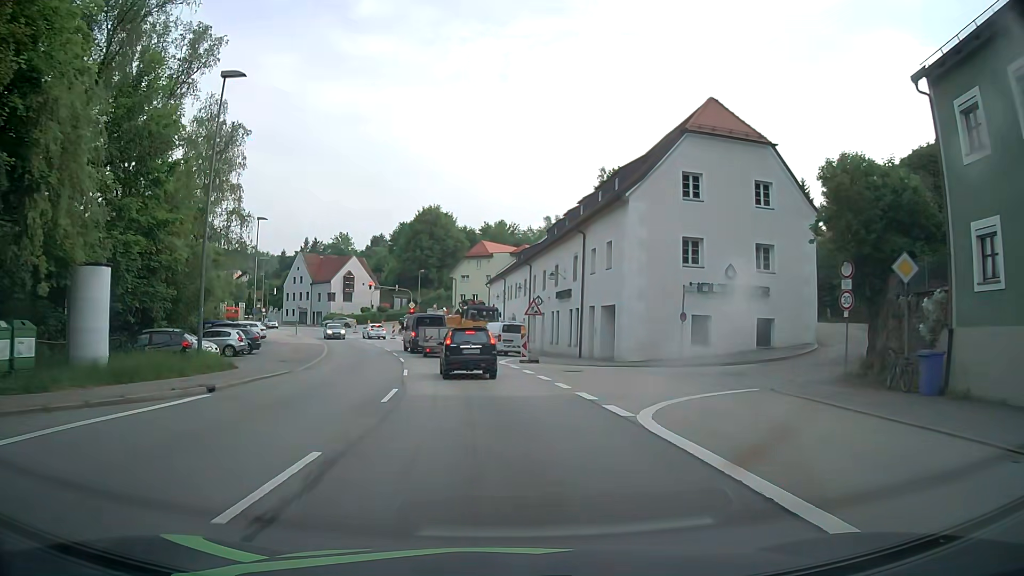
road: primary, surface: asphalt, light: Day
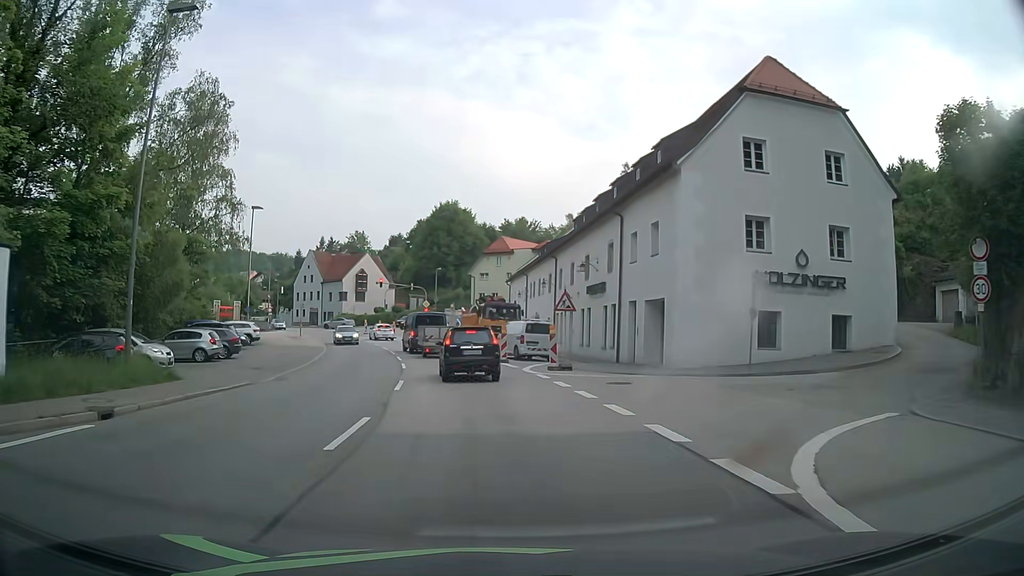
(-0.1, +5.8) m; -2°
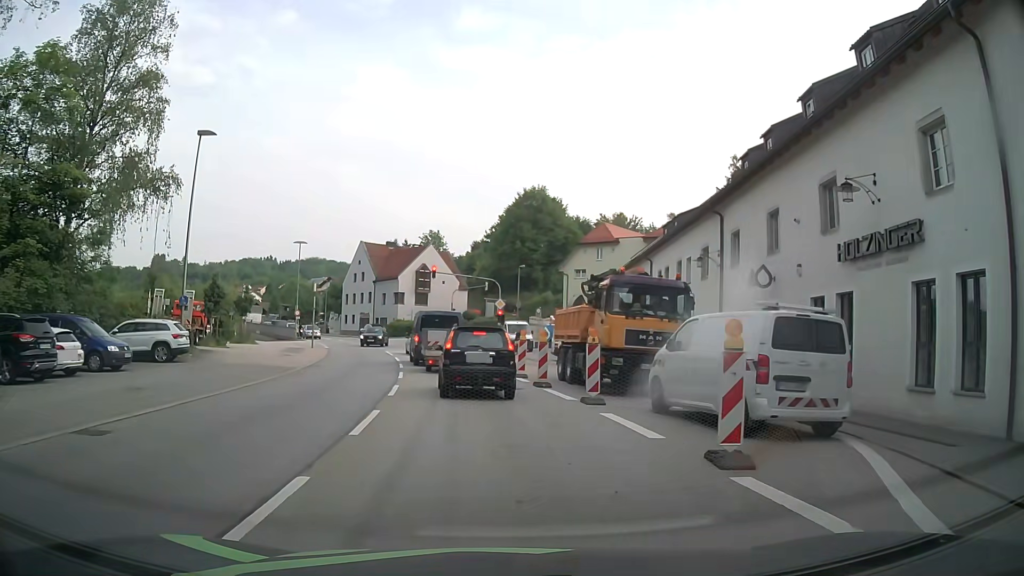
(-1.5, +22.0) m; -7°
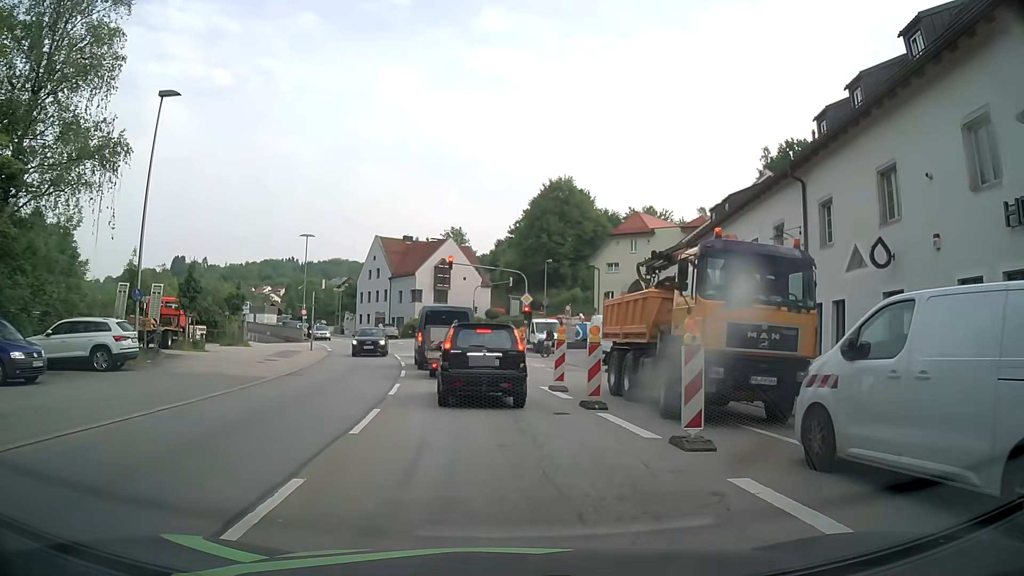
(-0.1, +5.9) m; -3°
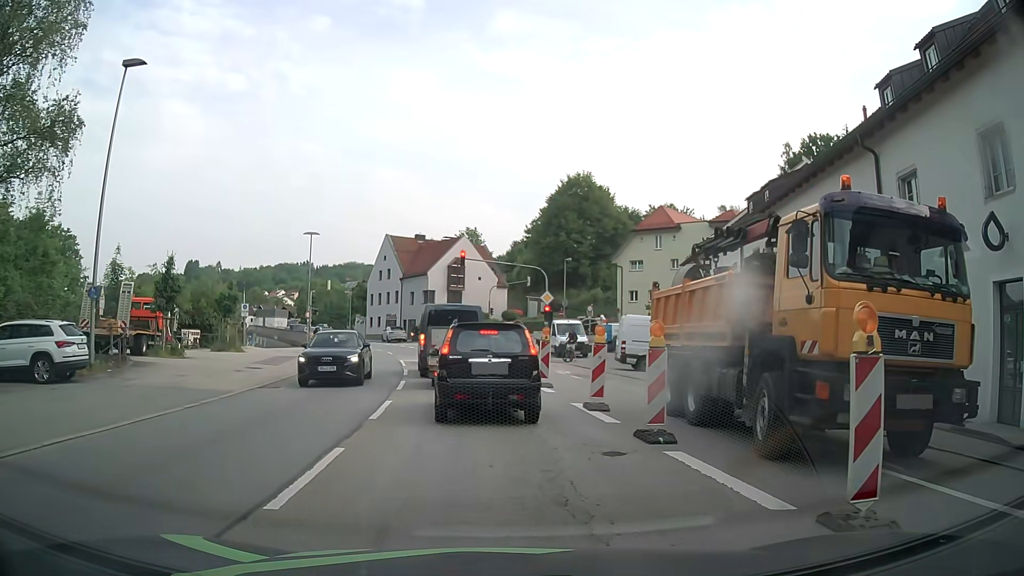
(0.0, +3.9) m; 0°
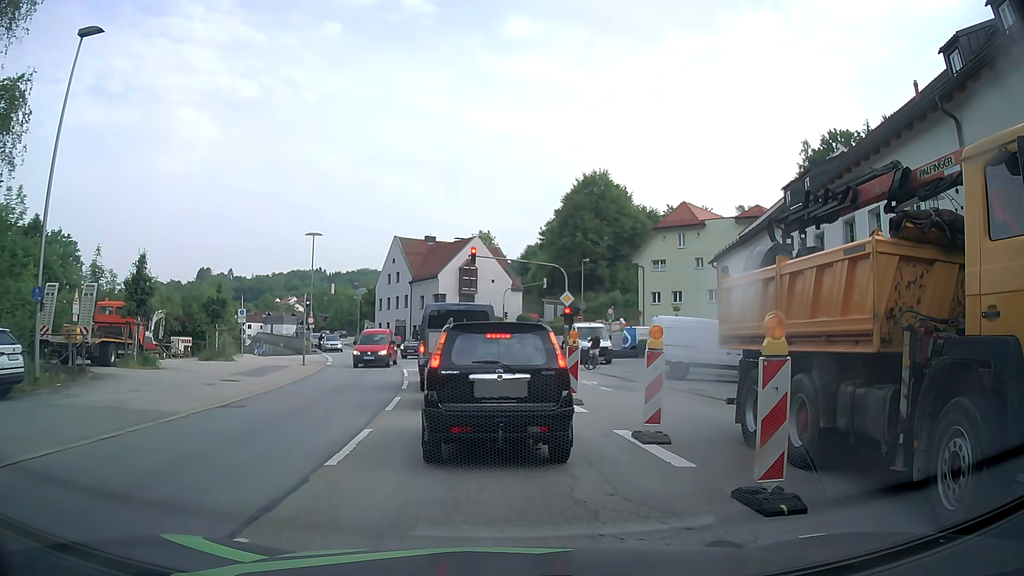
(-0.1, +3.5) m; -1°
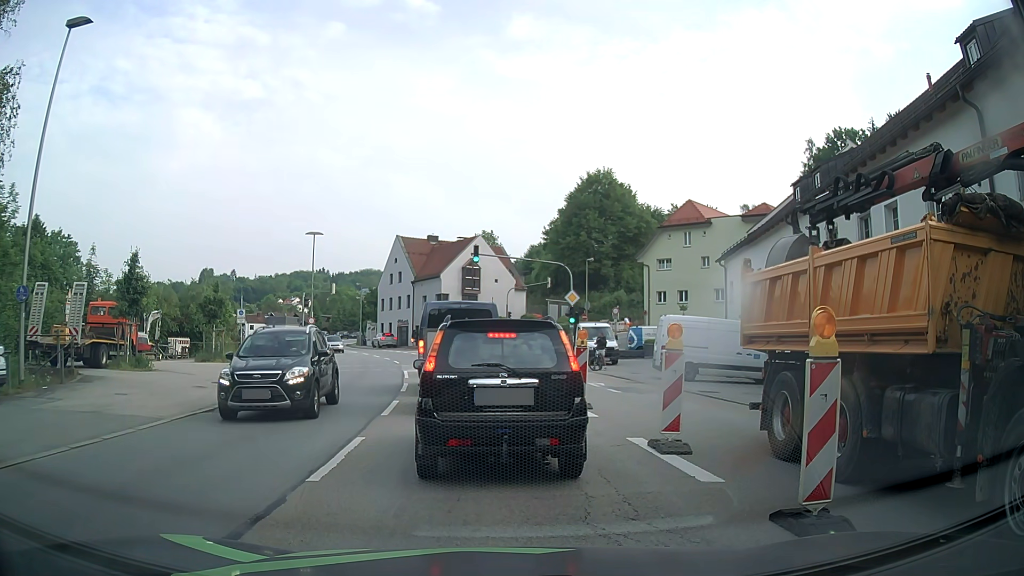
(0.0, +0.9) m; 0°
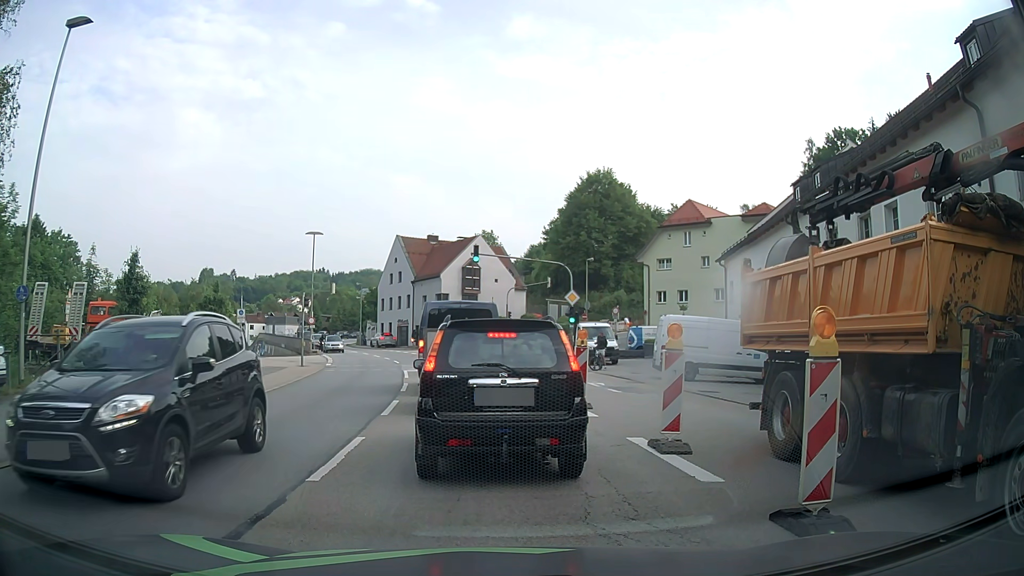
(0.0, 0.0) m; 0°
